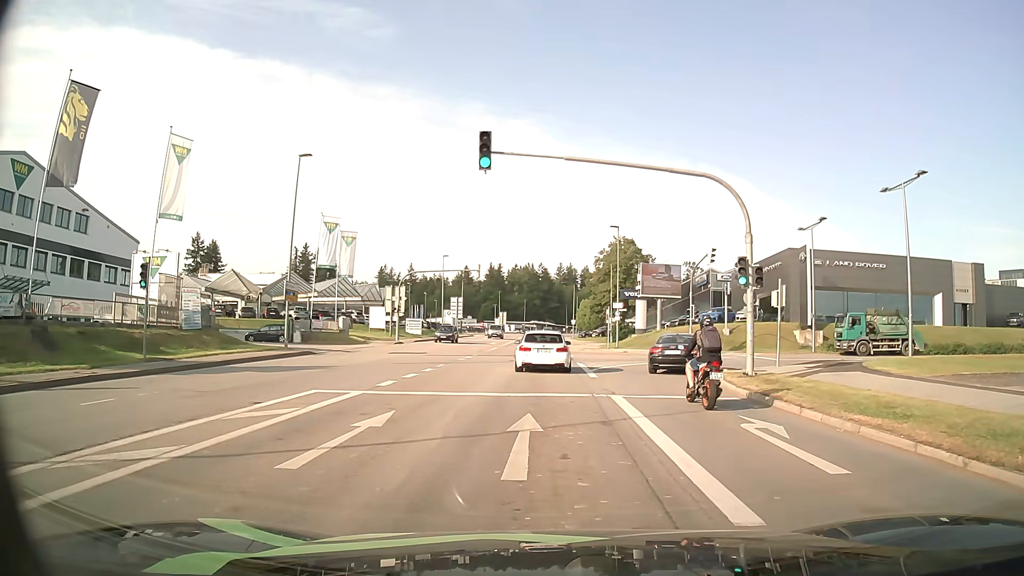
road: tertiary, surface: asphalt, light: Day
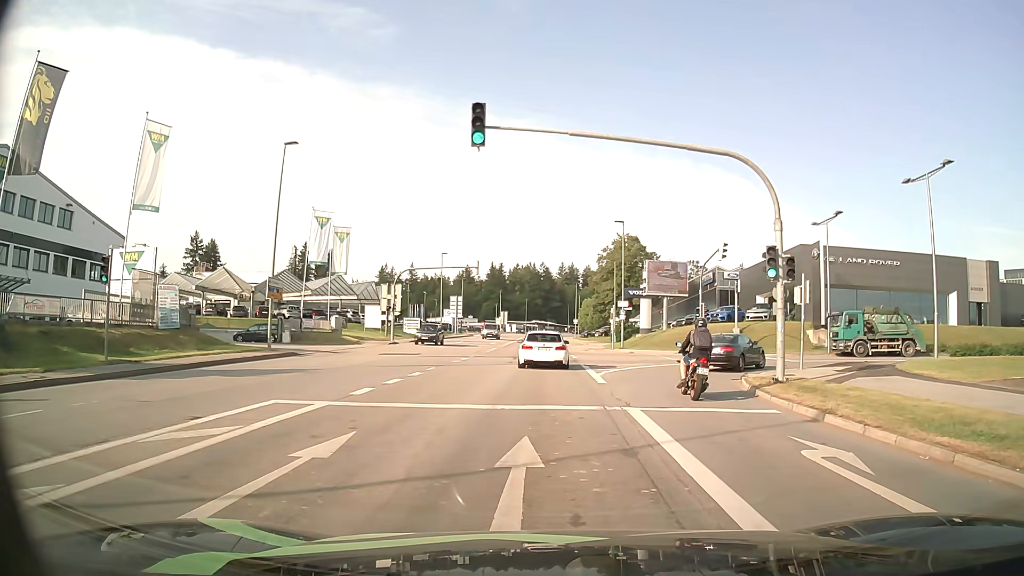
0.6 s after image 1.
(0.0, +2.6) m; 0°
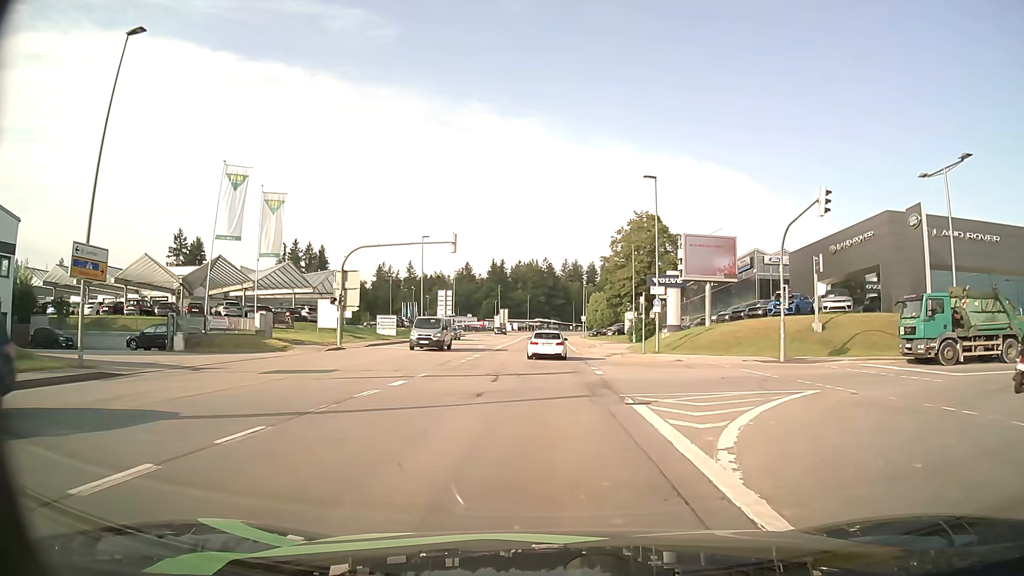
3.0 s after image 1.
(-0.1, +15.8) m; -1°
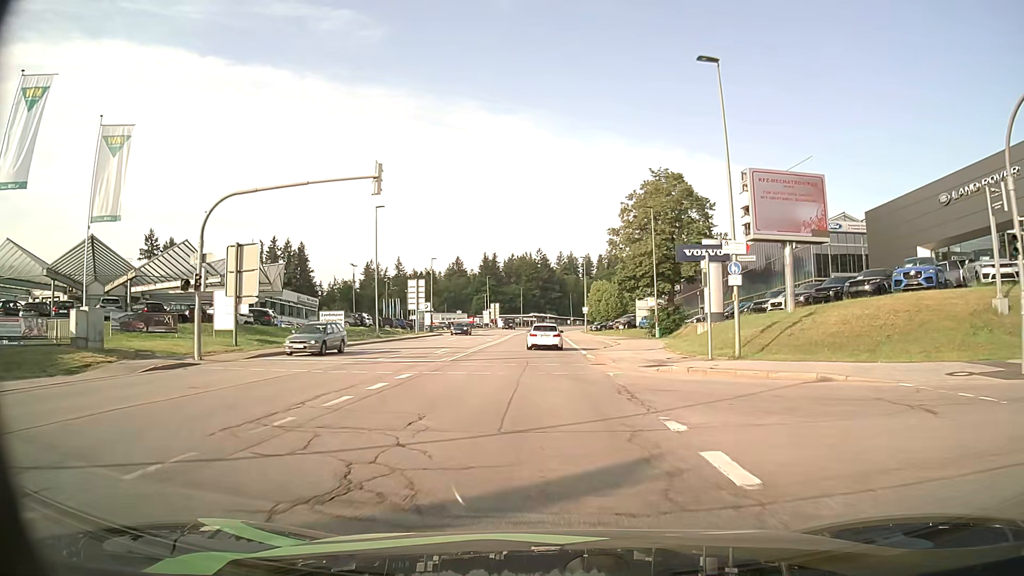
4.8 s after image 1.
(+0.1, +17.2) m; +1°
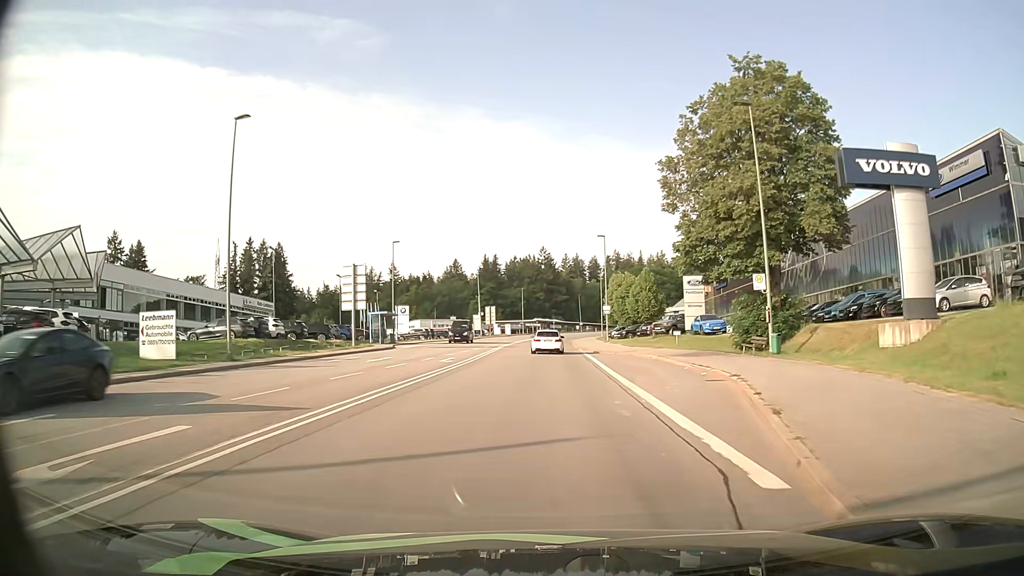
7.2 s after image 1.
(-0.2, +26.5) m; -1°
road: secondary
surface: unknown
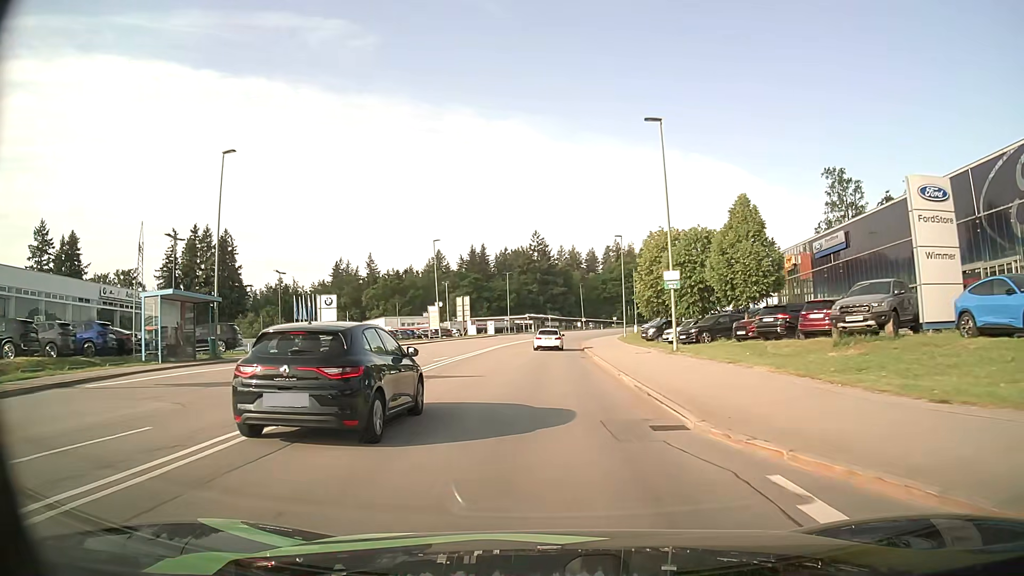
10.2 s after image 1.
(+0.3, +37.0) m; +1°
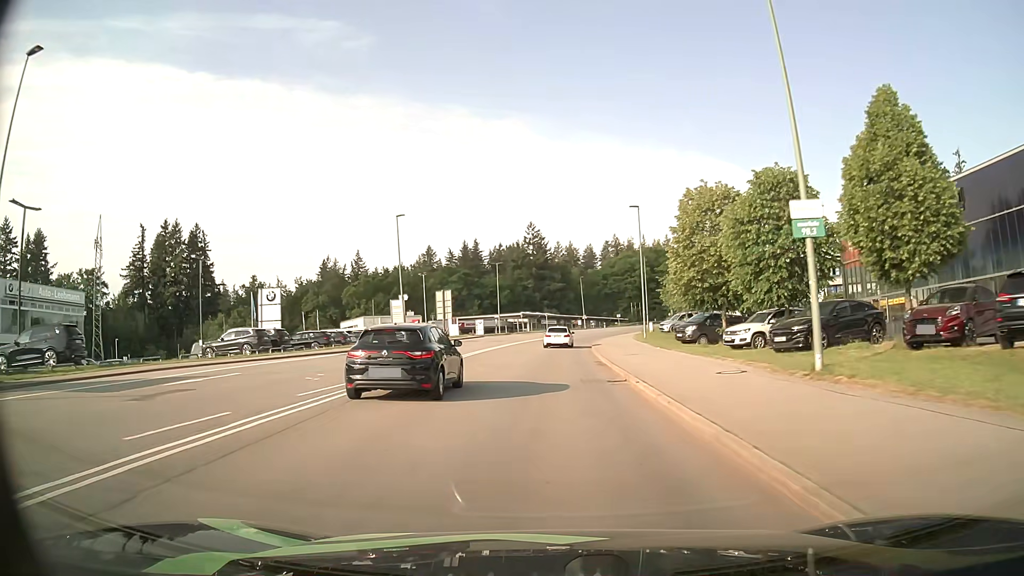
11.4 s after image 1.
(-0.1, +16.0) m; 0°
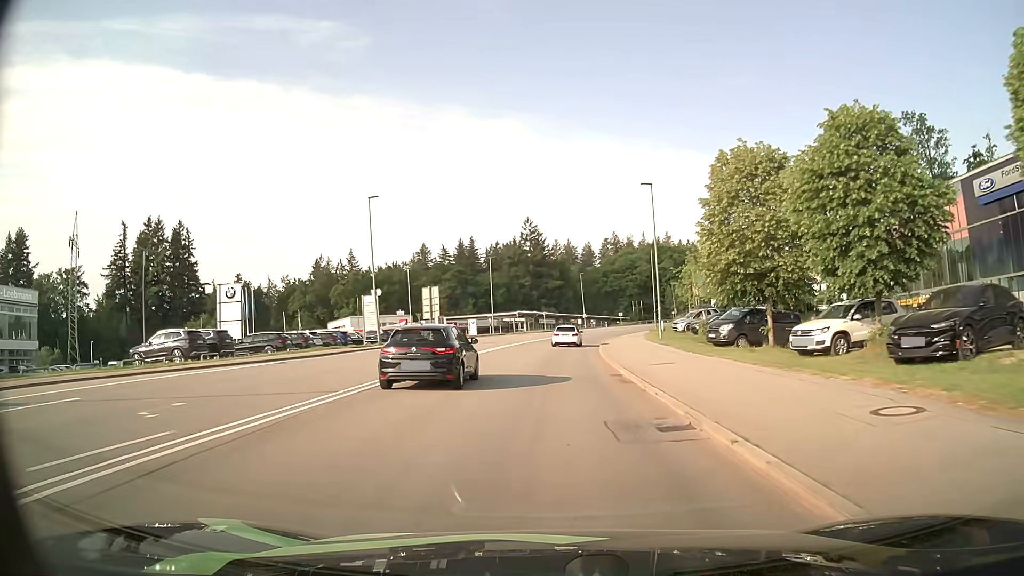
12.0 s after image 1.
(0.0, +8.1) m; 0°
(0, +10) (0, +20) (+1, +30) (+1, +40) (+2, +50) (+3, +60) (+5, +70) (+7, +80) (+9, +89) (+12, +99) m
